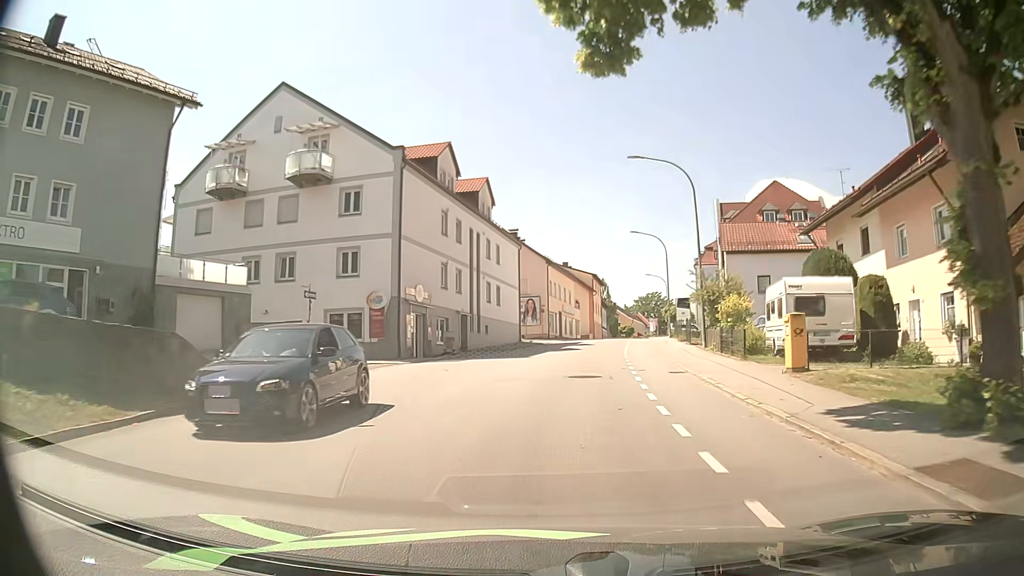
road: tertiary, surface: asphalt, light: Day
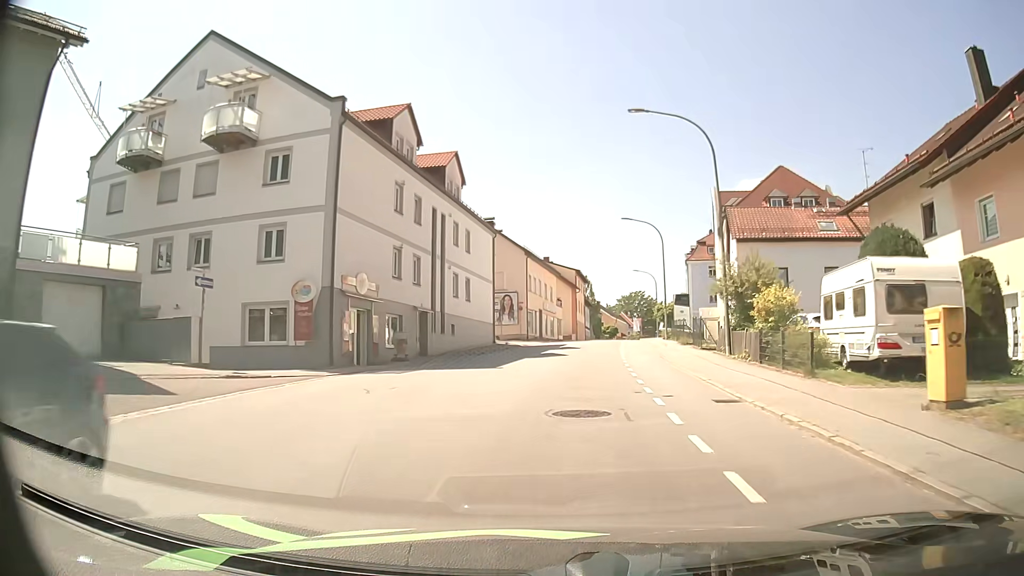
(+0.2, +7.1) m; +3°
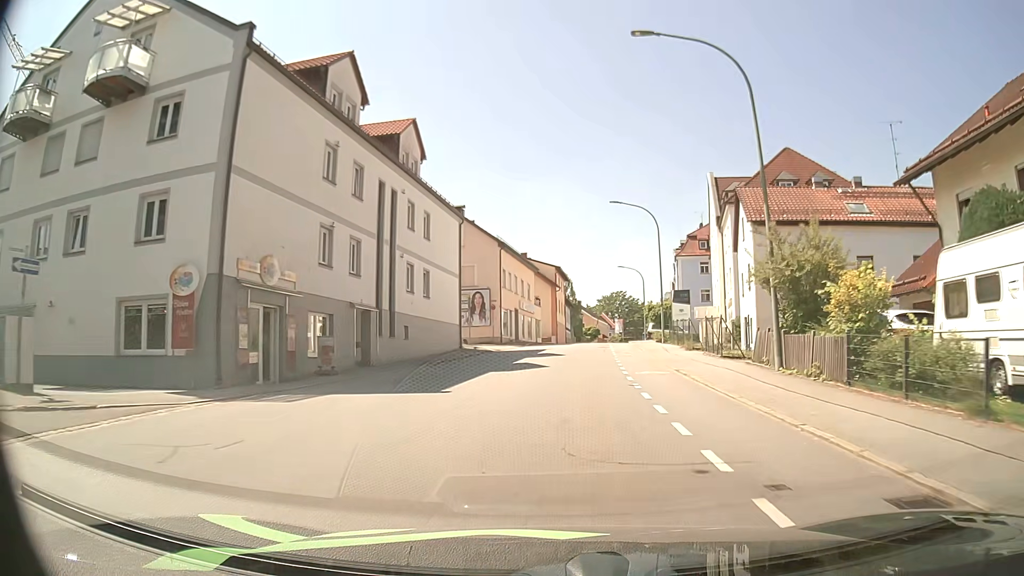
(+0.1, +7.0) m; +2°
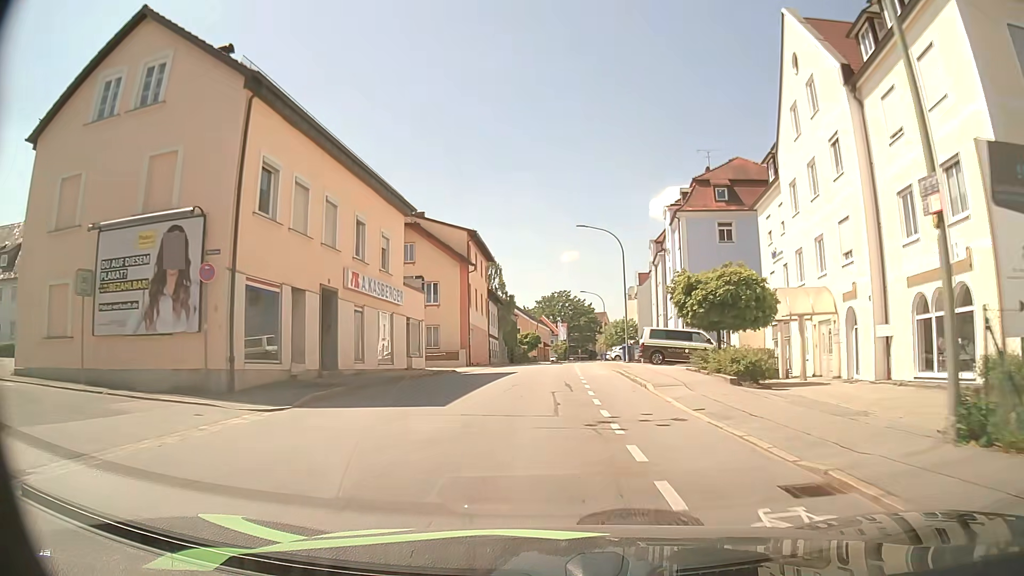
(+1.9, +34.6) m; +4°
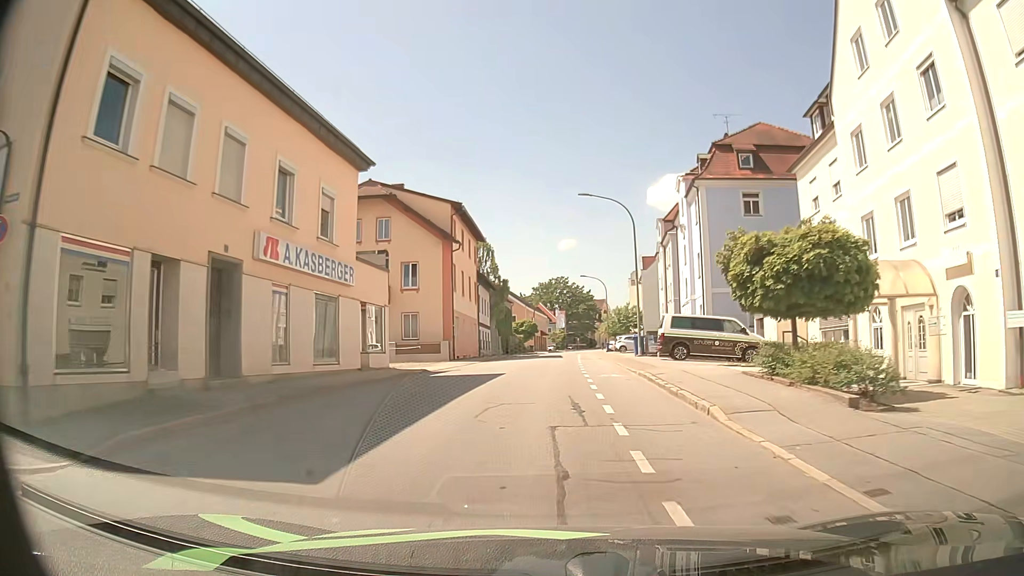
(+0.1, +6.8) m; +2°
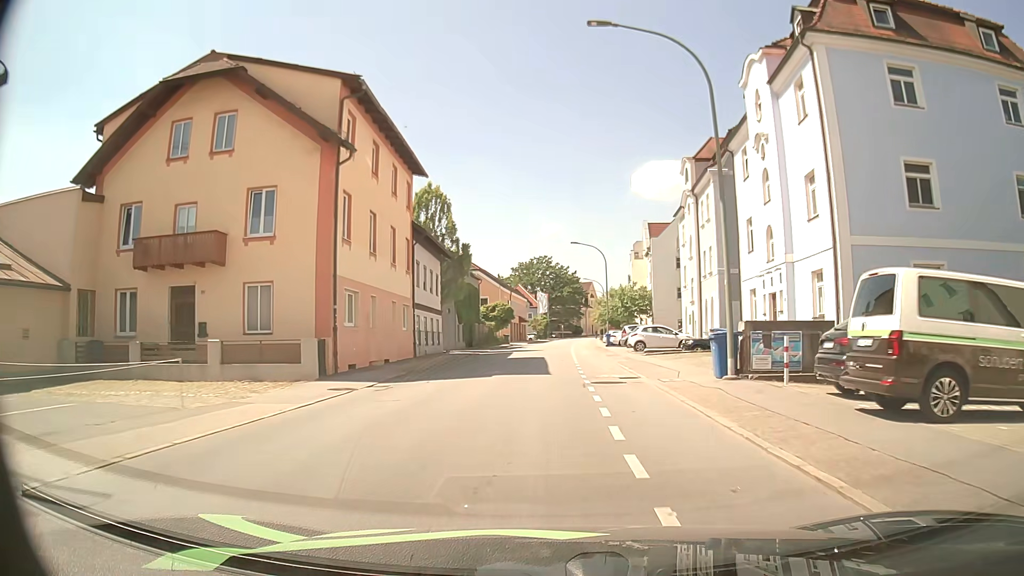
(+0.1, +20.5) m; +1°
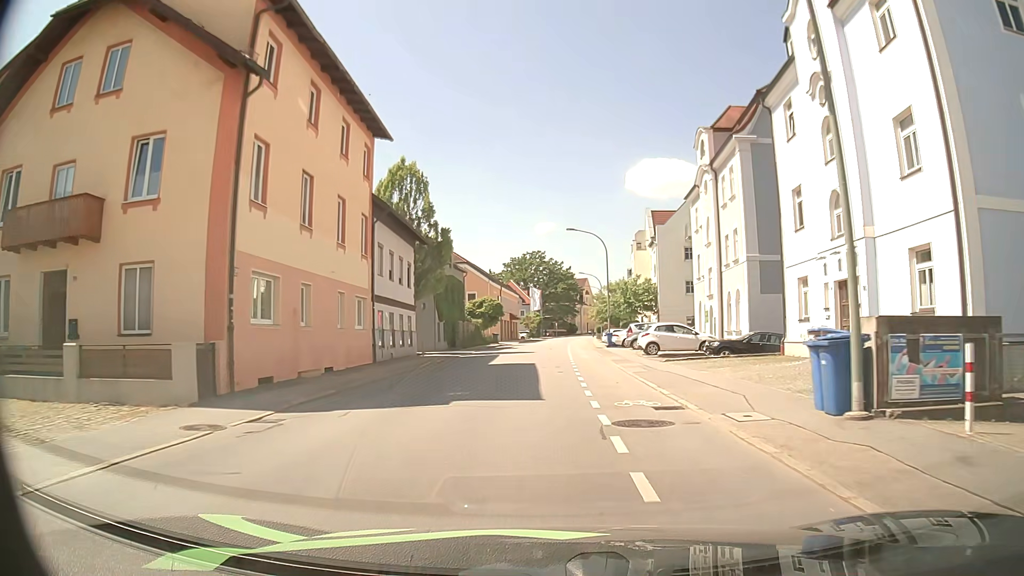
(0.0, +6.9) m; 0°
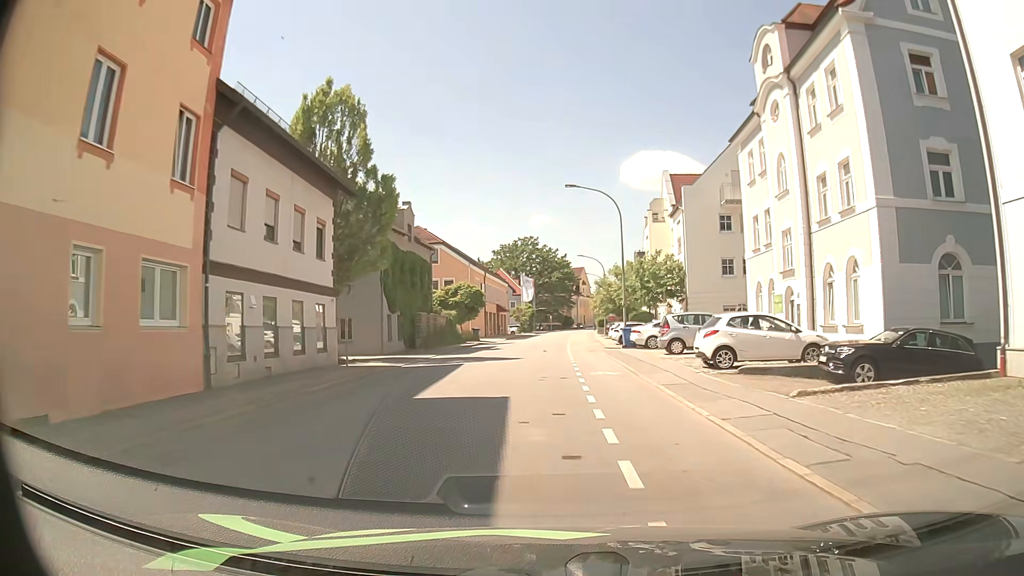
(+0.2, +13.8) m; 0°
(0, +10) (0, +20) (0, +30) (+1, +40) (+1, +50) (+2, +60) (+2, +70) (+3, +80) (+4, +90) (+5, +100) m
